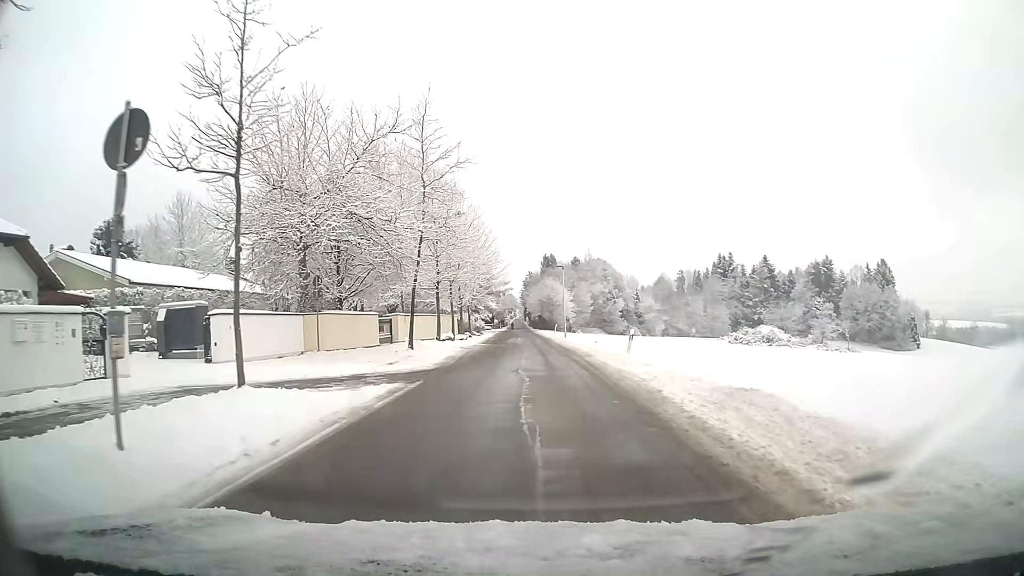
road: residential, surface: asphalt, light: Day
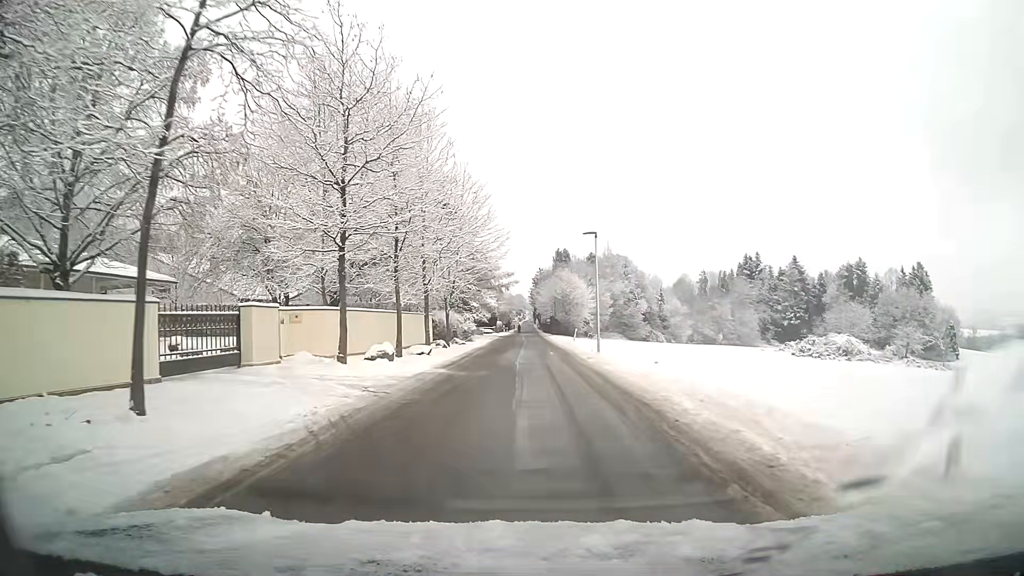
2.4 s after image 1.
(-0.1, +19.4) m; -1°
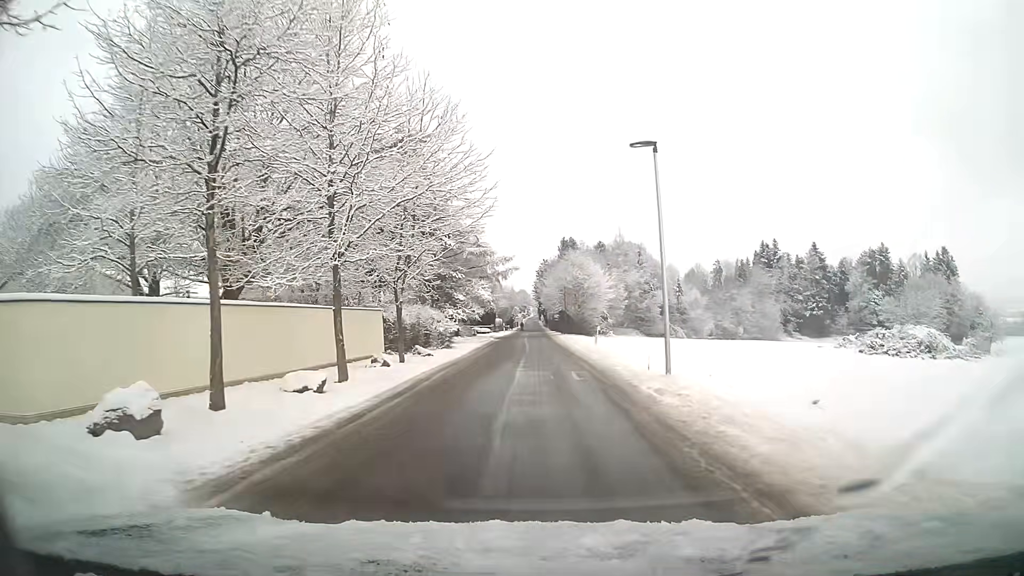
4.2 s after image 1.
(-0.1, +14.2) m; -1°
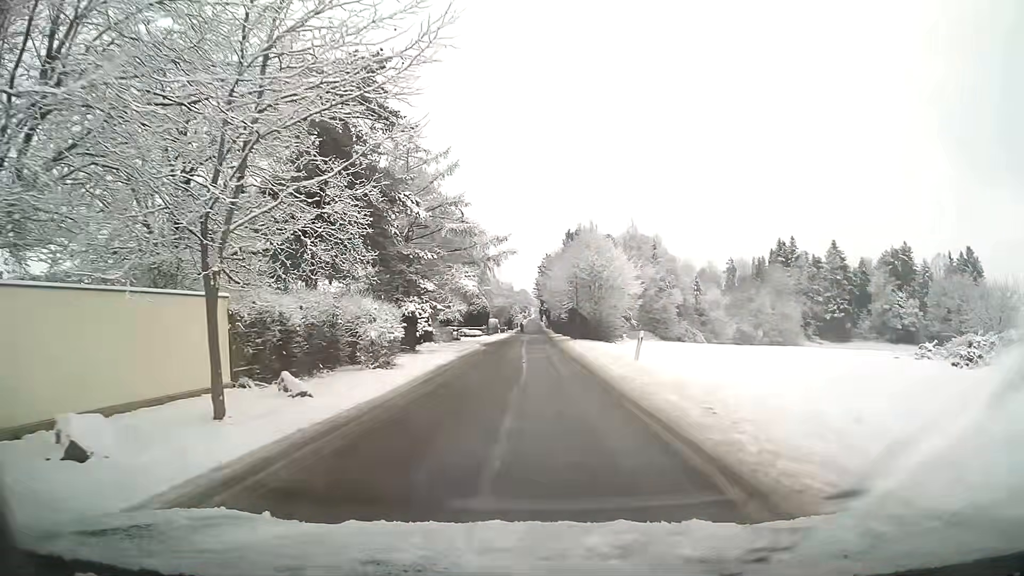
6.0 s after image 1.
(0.0, +13.8) m; 0°
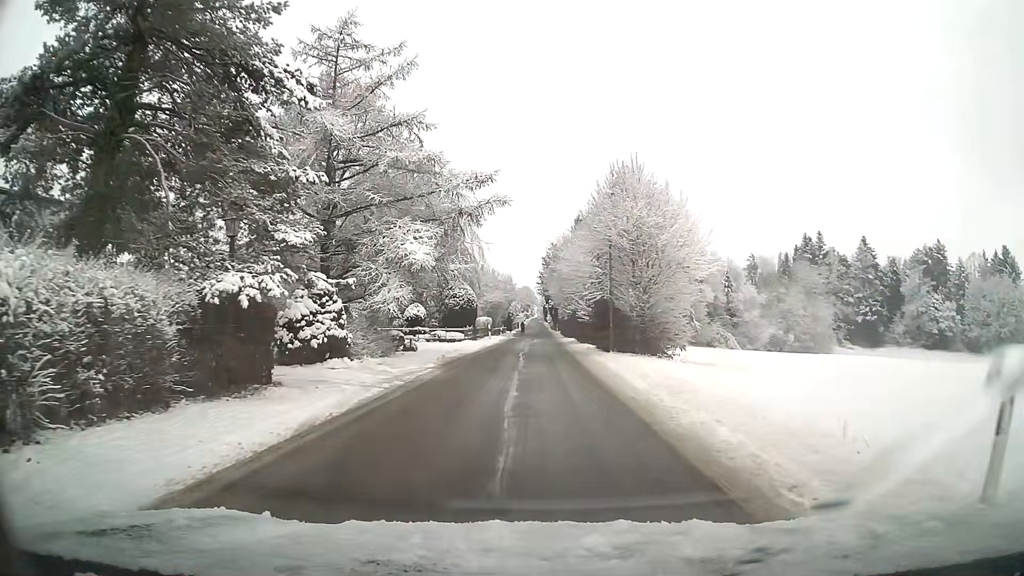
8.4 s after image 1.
(0.0, +17.6) m; -1°
